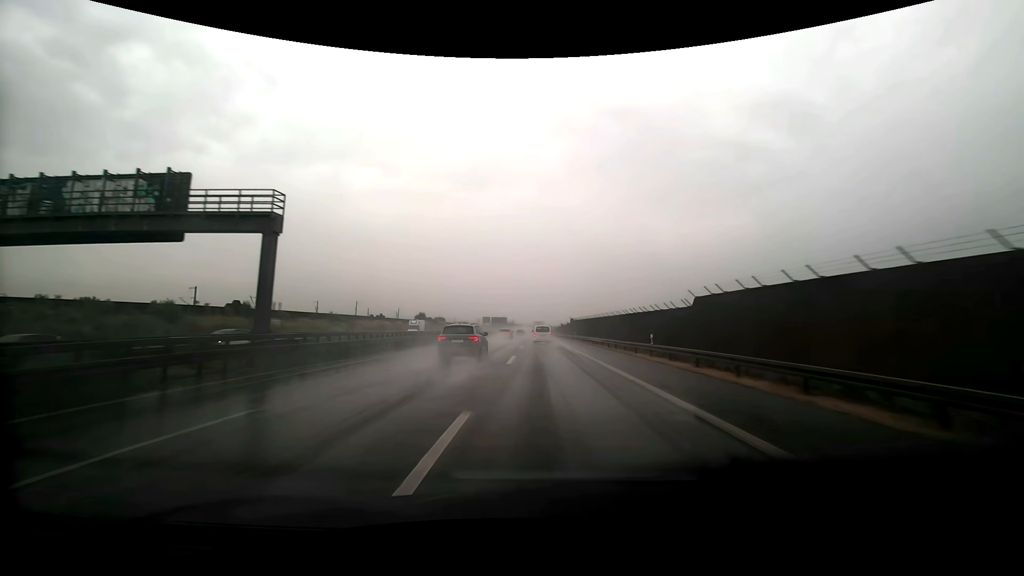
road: motorway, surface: asphalt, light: Day
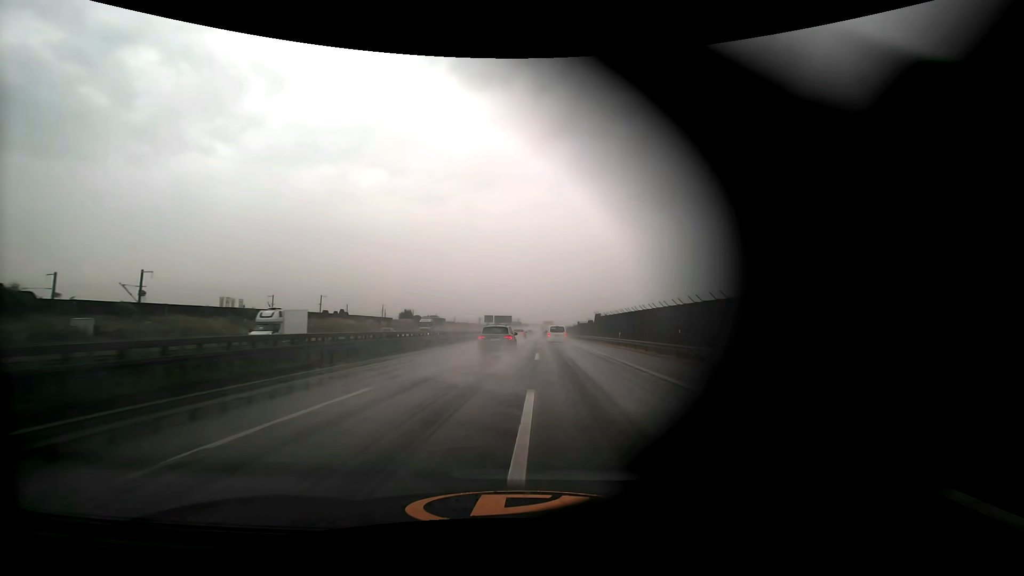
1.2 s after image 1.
(-0.2, +33.2) m; -1°
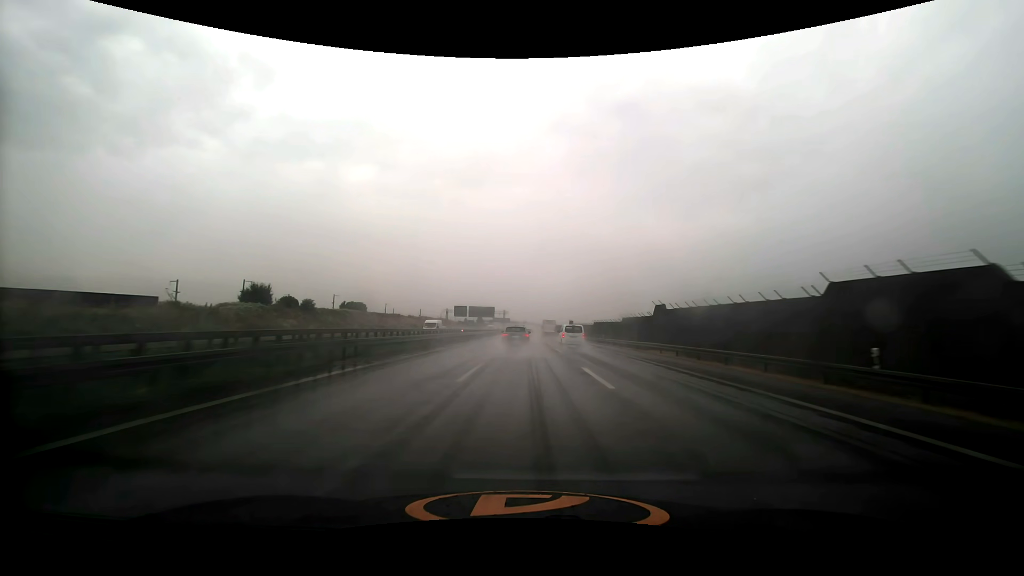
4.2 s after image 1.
(+0.2, +83.4) m; +1°
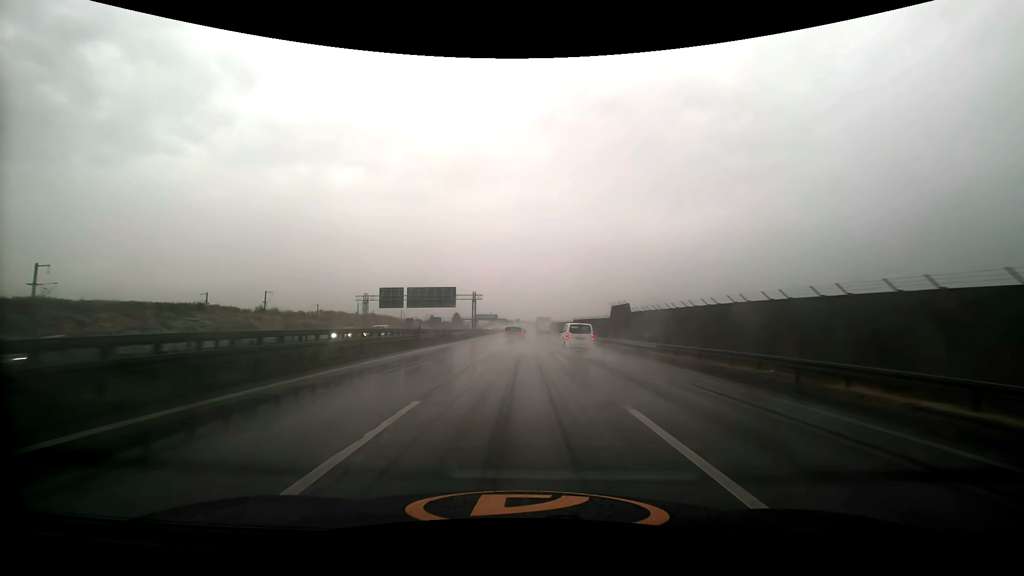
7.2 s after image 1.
(+0.8, +82.2) m; +1°
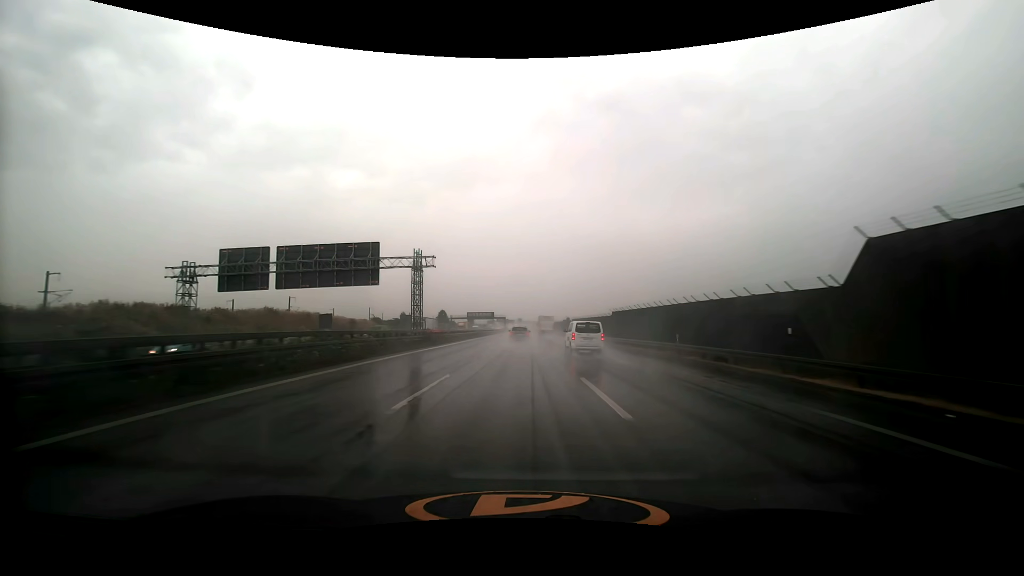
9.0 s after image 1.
(-0.1, +49.1) m; 0°
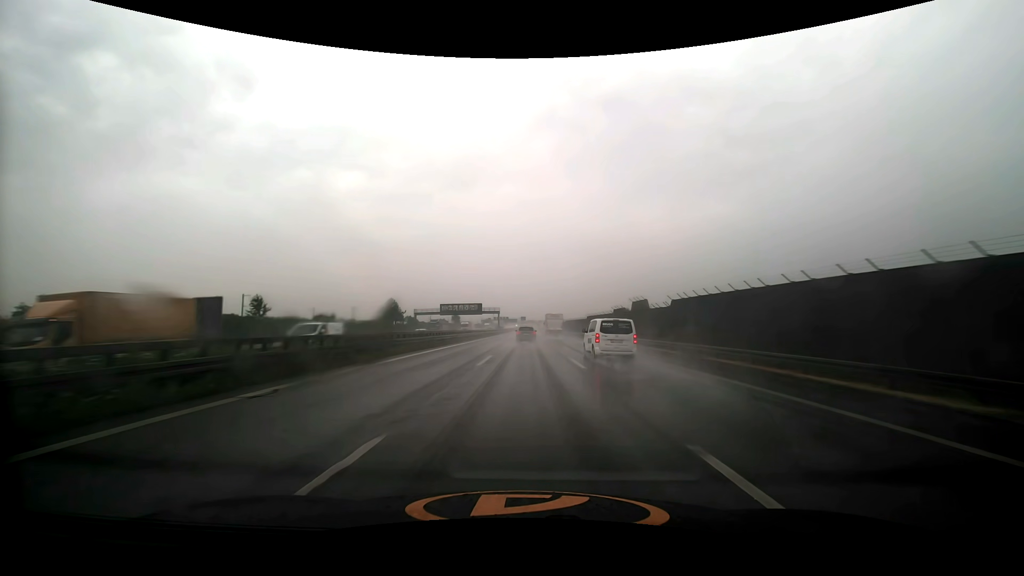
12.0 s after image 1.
(-0.6, +80.7) m; -1°
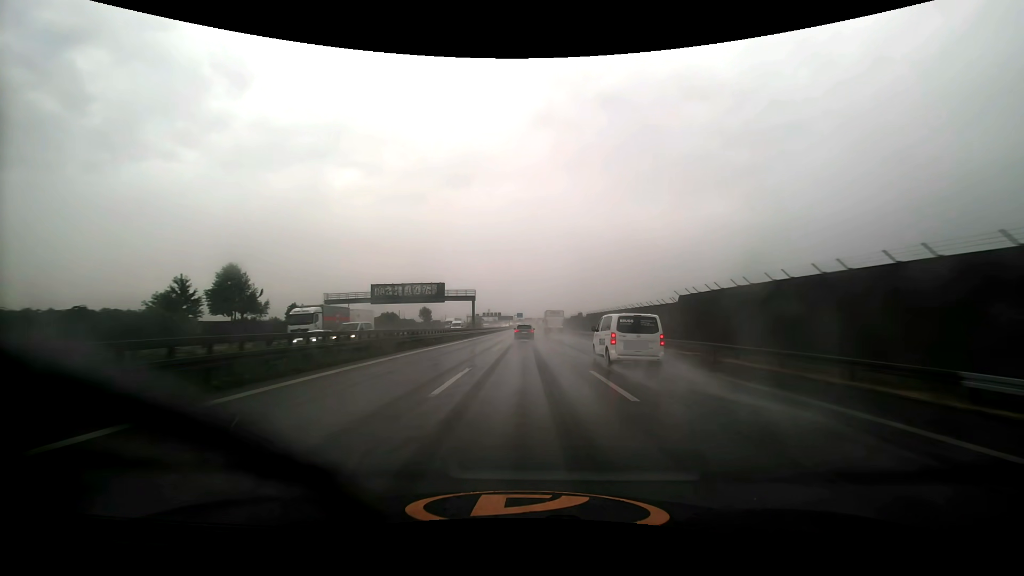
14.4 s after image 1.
(+0.3, +62.7) m; 0°
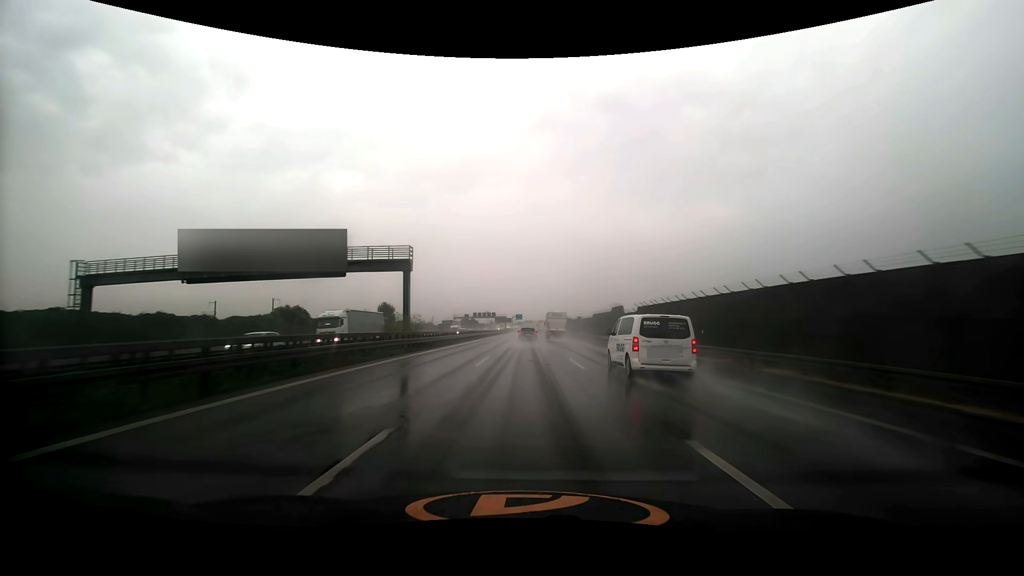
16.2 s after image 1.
(0.0, +45.7) m; 0°
(0, +10) (0, +20) (0, +30) (0, +40) (0, +50) (0, +60) (0, +70) (0, +80) (0, +90) (0, +100) m
